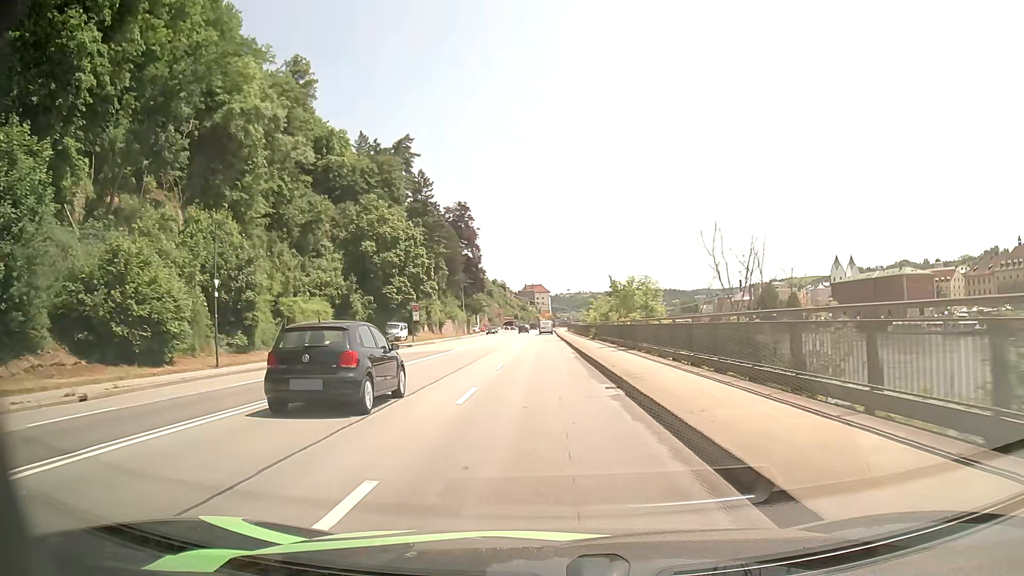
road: primary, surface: asphalt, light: Day
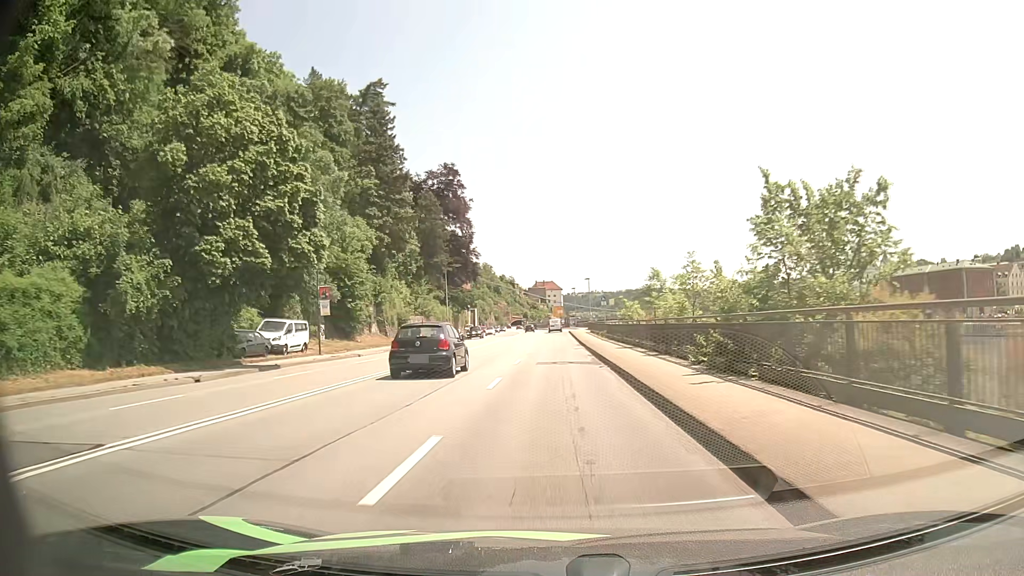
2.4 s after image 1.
(-0.2, +33.7) m; -1°
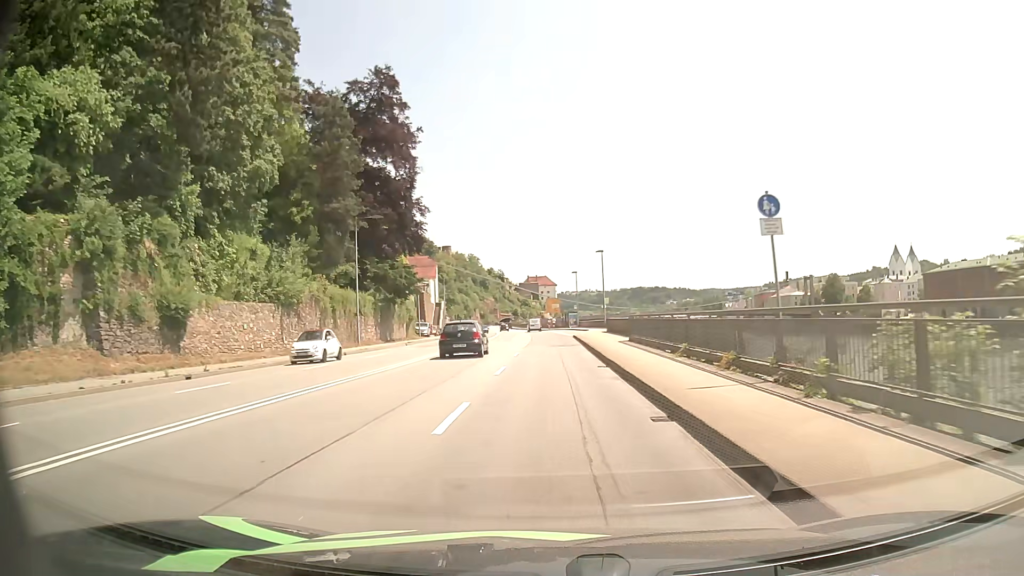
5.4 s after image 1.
(+0.5, +41.9) m; +1°
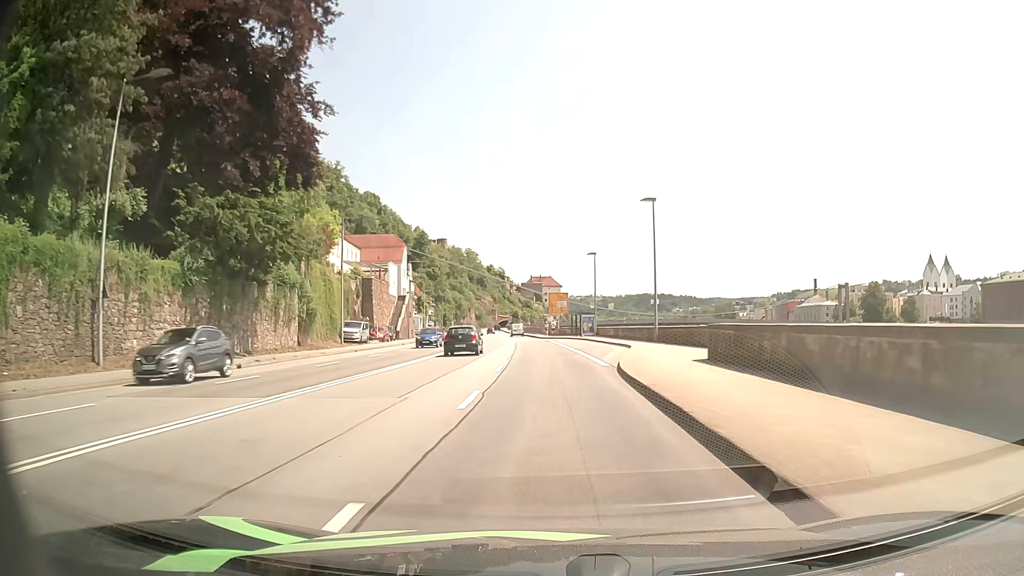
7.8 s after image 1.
(0.0, +33.4) m; 0°
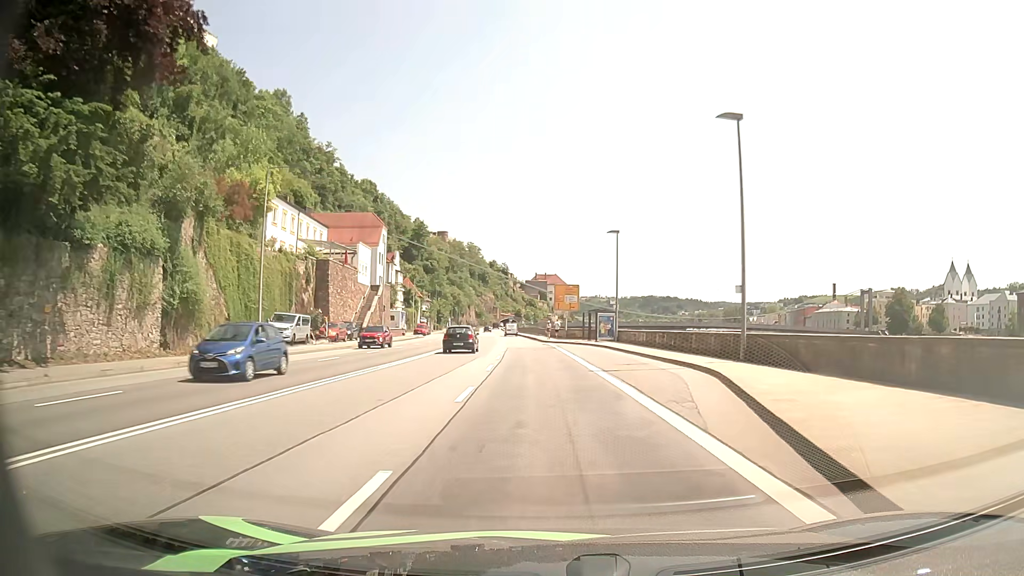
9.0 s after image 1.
(-0.1, +16.7) m; -1°
(0, +10) (0, +20) (0, +30) (-1, +40) (-1, +50) (-2, +60) (-3, +70) (-3, +80) (-4, +90) (-5, +100) m
